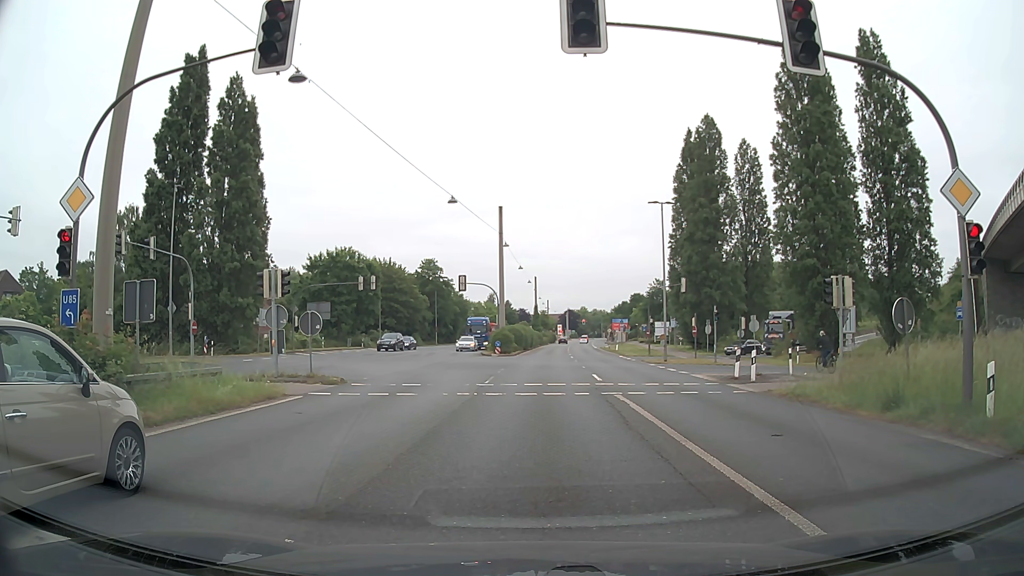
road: trunk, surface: asphalt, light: Day
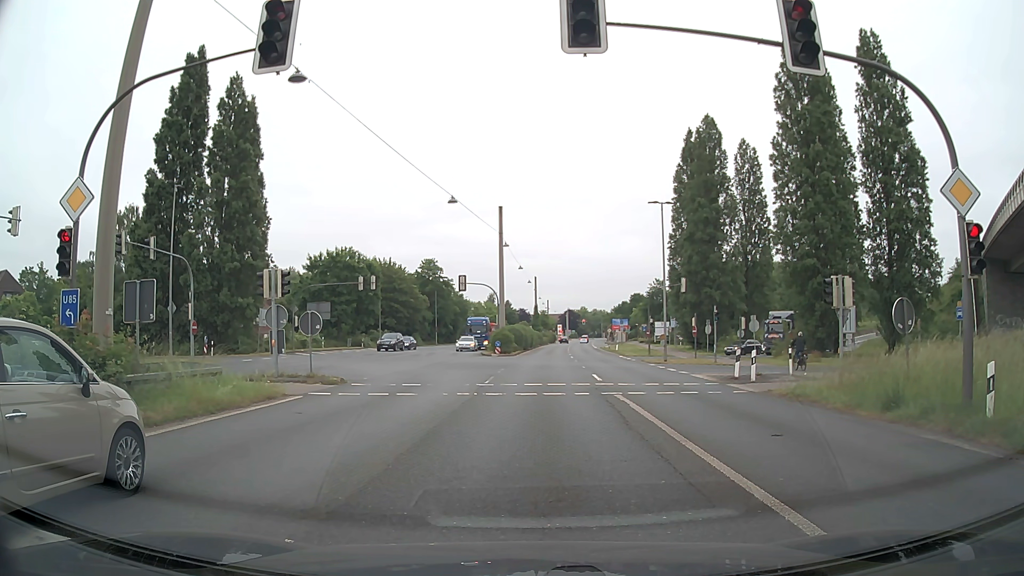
(0.0, 0.0) m; 0°
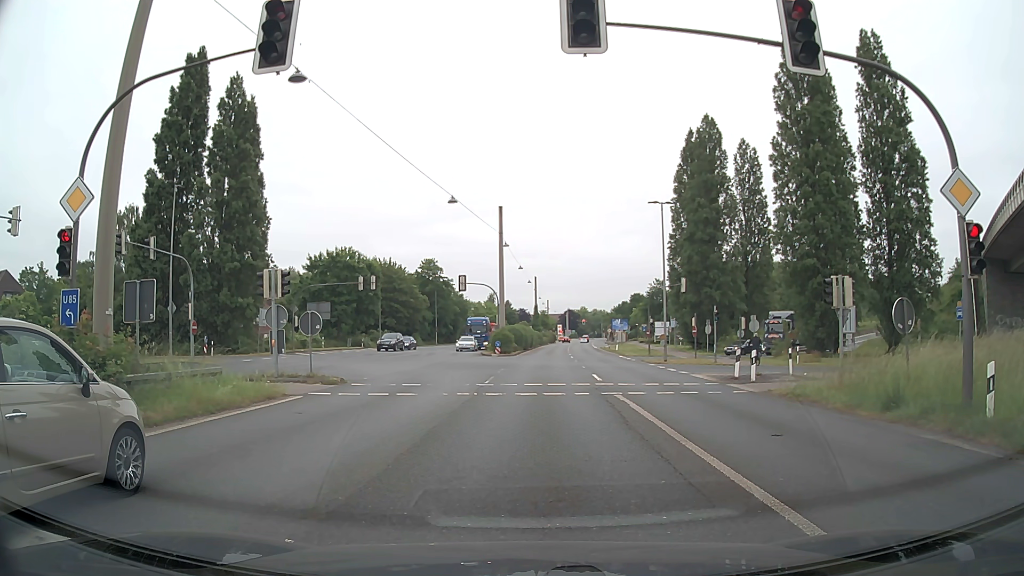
(0.0, 0.0) m; 0°
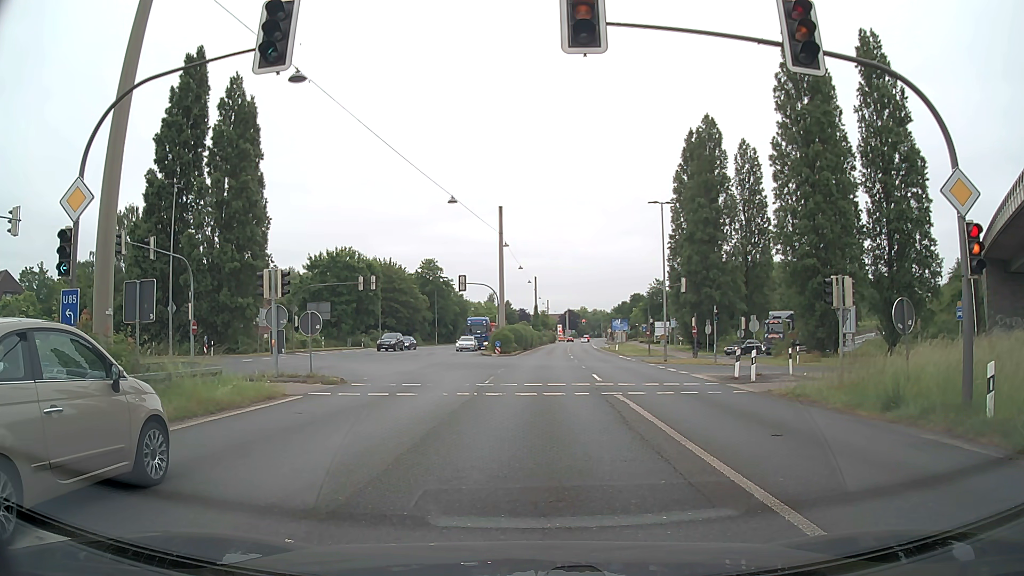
(0.0, 0.0) m; 0°
